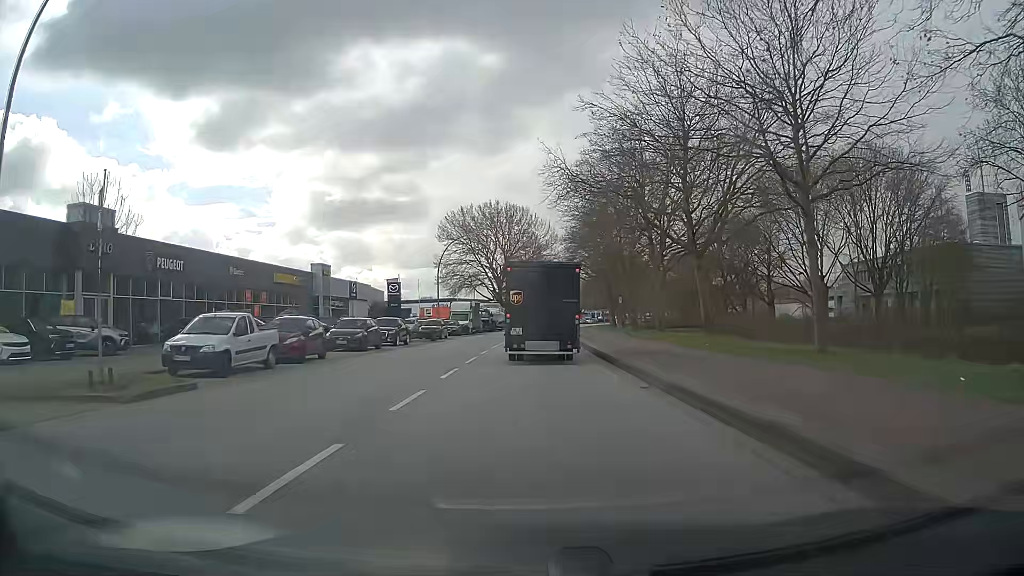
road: secondary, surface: asphalt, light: Day
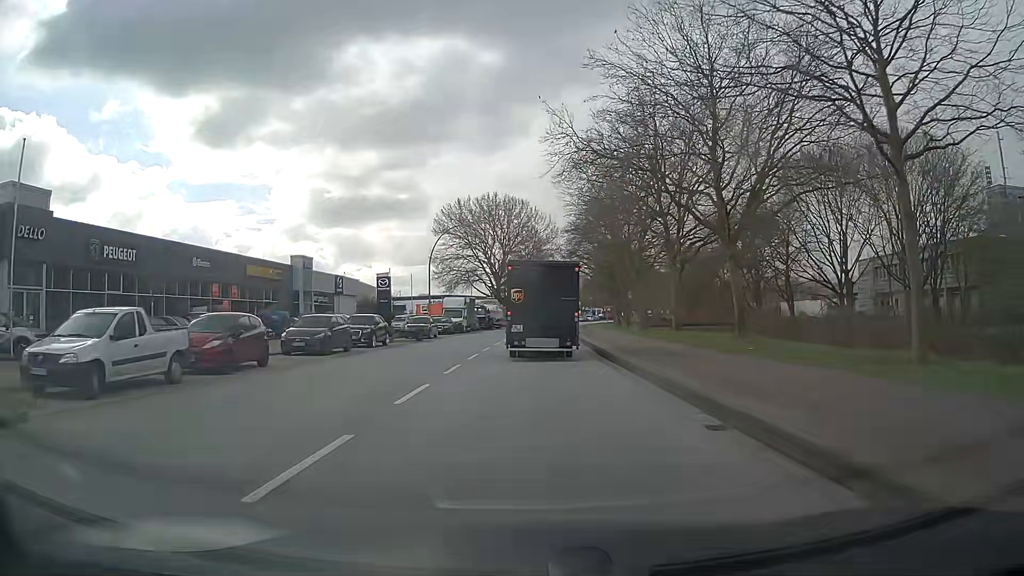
(0.0, +5.5) m; 0°
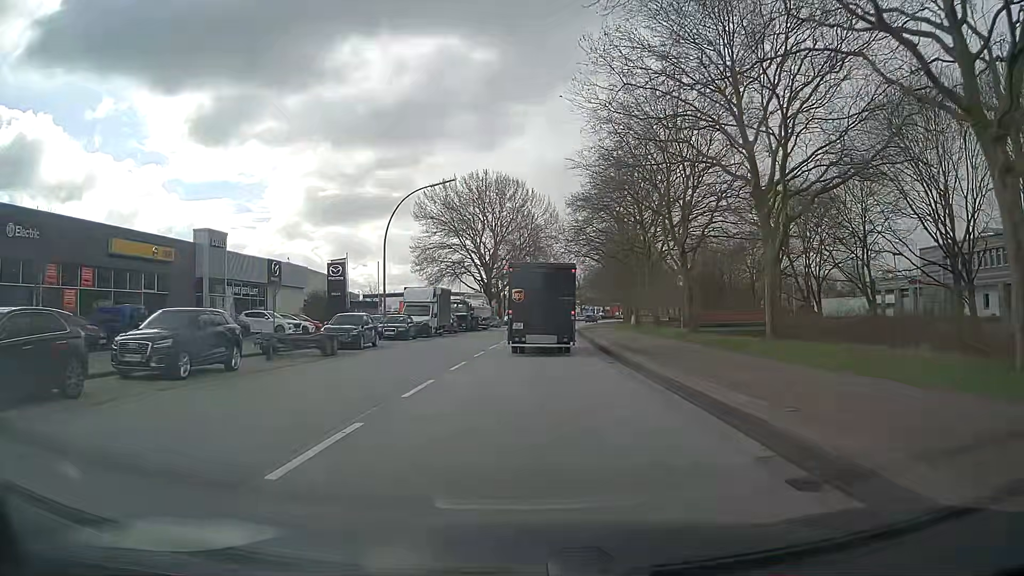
(+0.1, +17.5) m; +1°
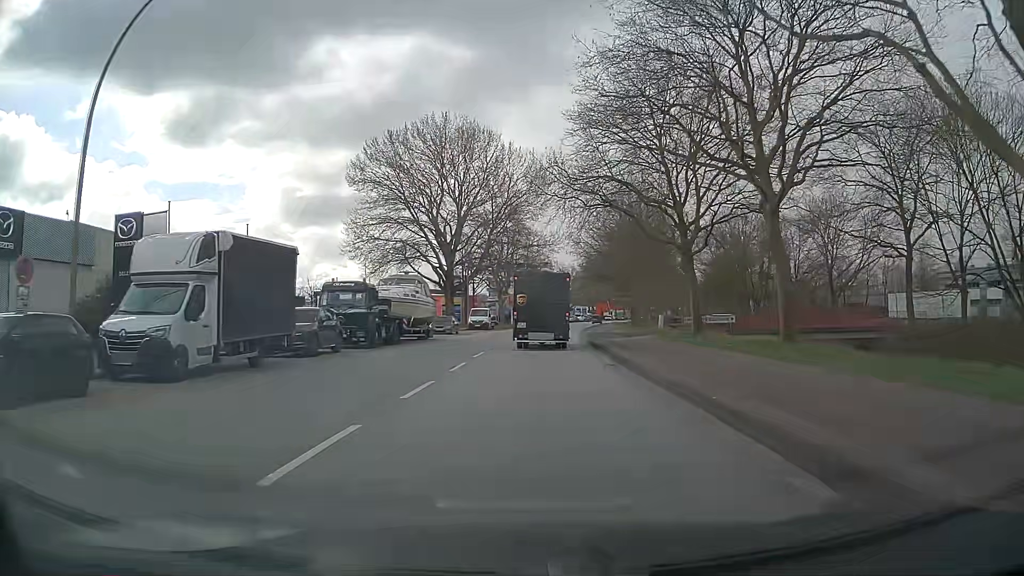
(+0.2, +30.3) m; +1°
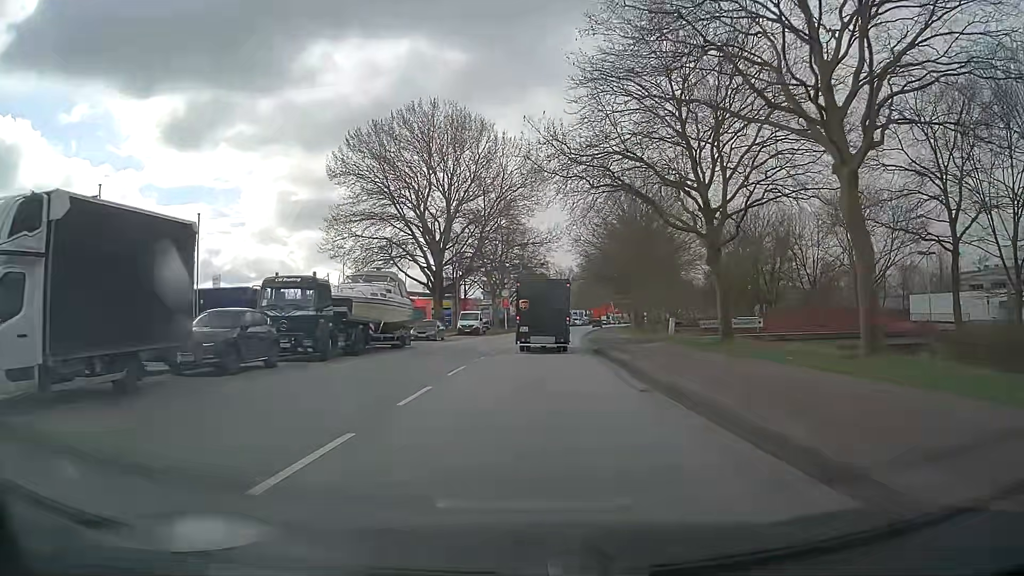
(0.0, +6.3) m; +1°
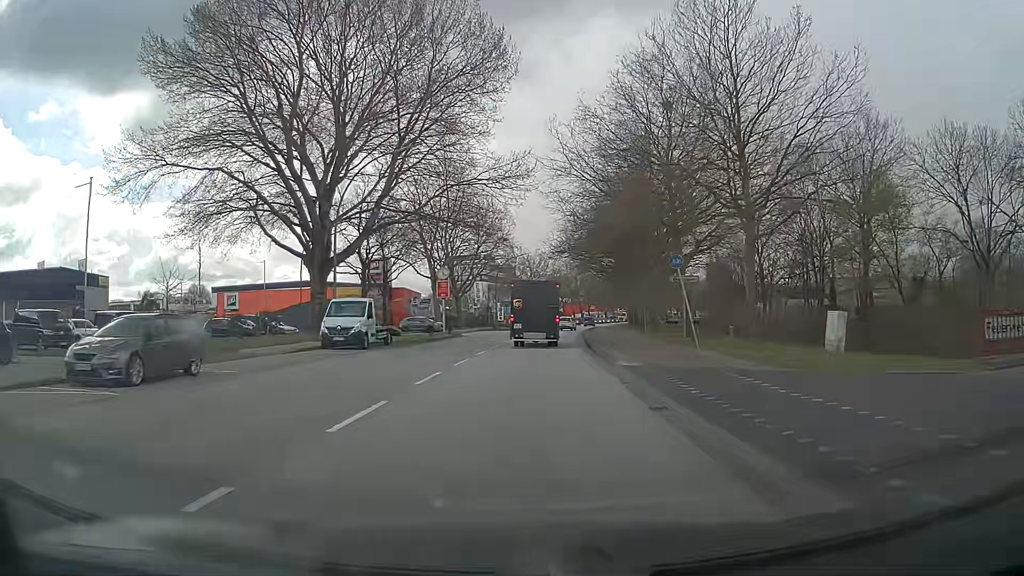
(+0.5, +33.2) m; +2°
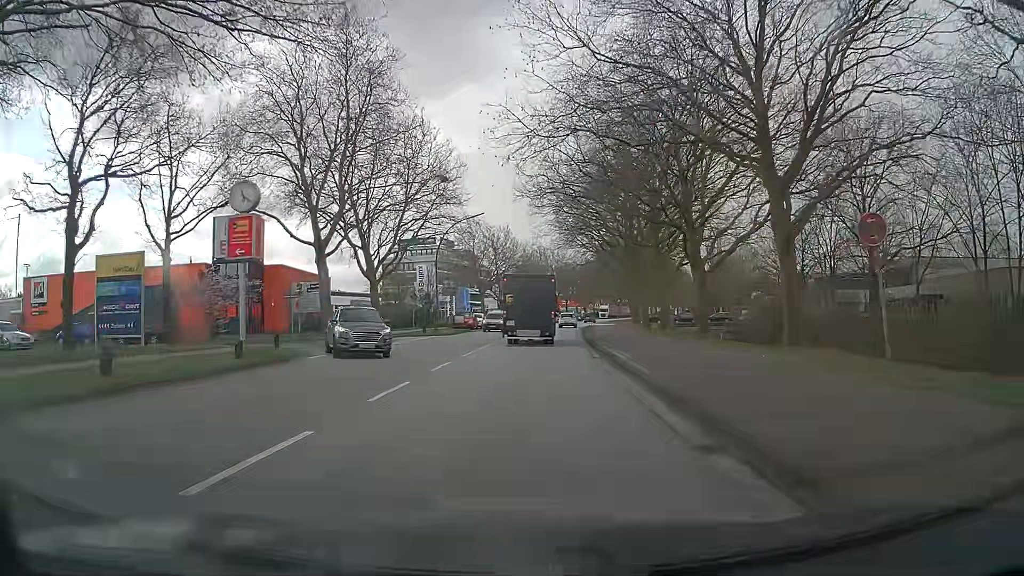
(+0.9, +33.3) m; +3°
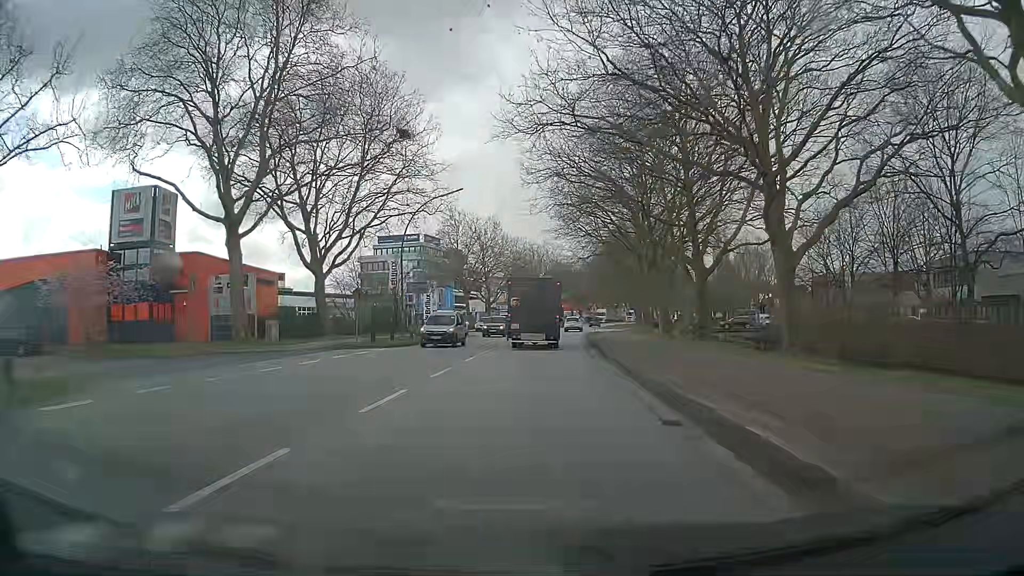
(+0.1, +13.0) m; +1°
(0, +10) (0, +20) (0, +30) (+1, +40) (+1, +50) (+2, +60) (+3, +70) (+4, +80) (+5, +90) (+6, +100) m
